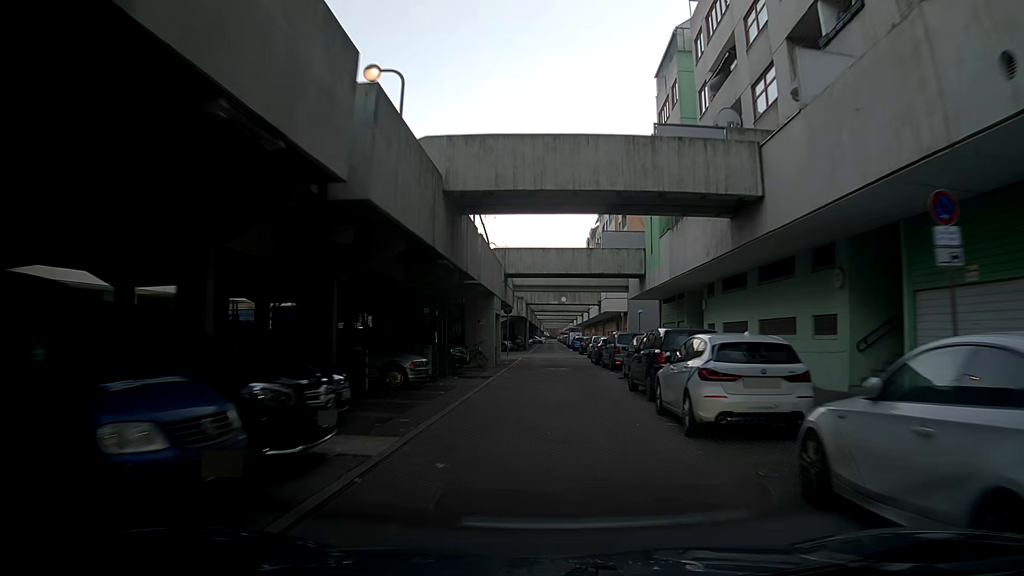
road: residential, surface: asphalt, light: Day
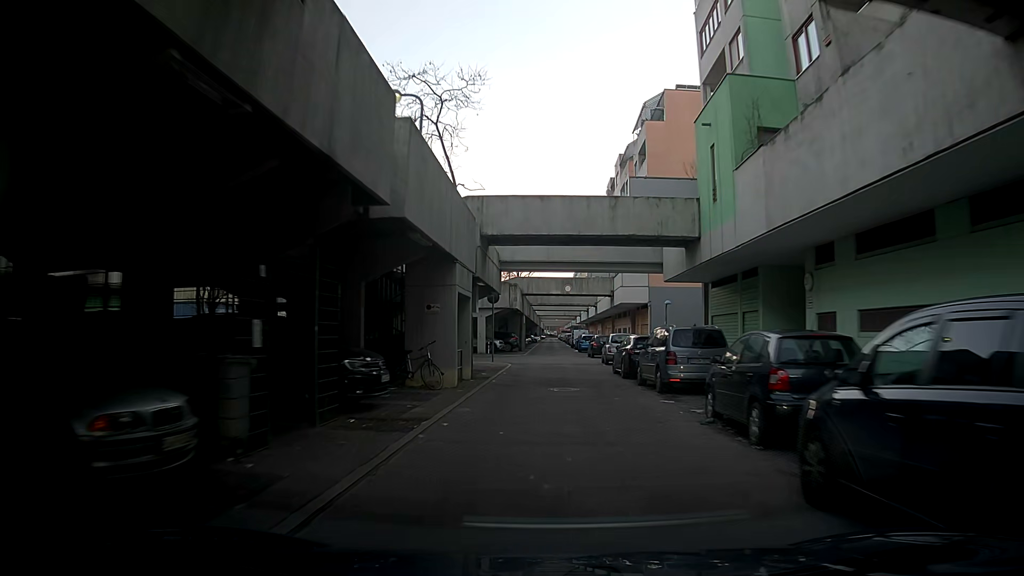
(+0.1, +12.3) m; +1°
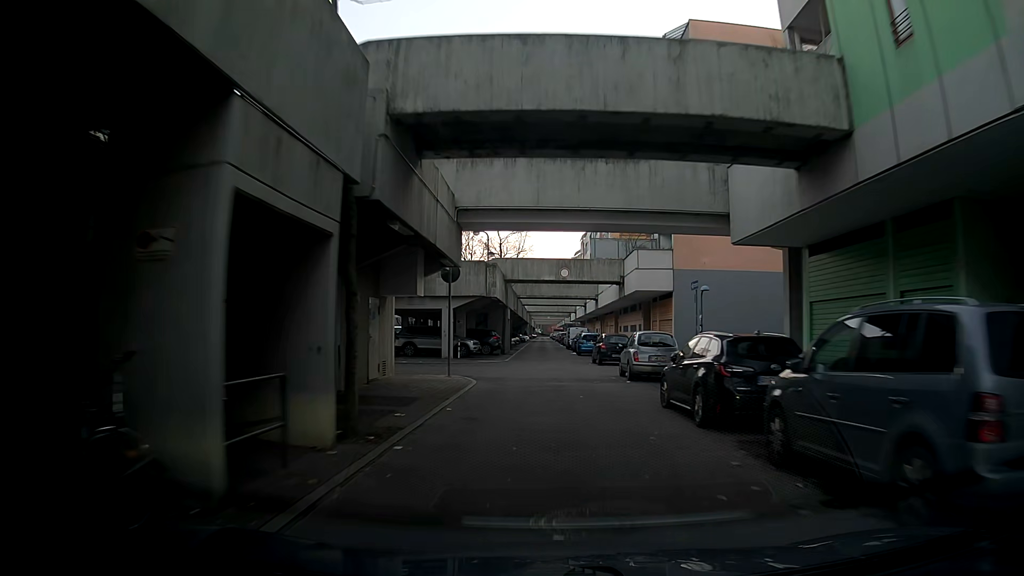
(-0.2, +12.1) m; -1°
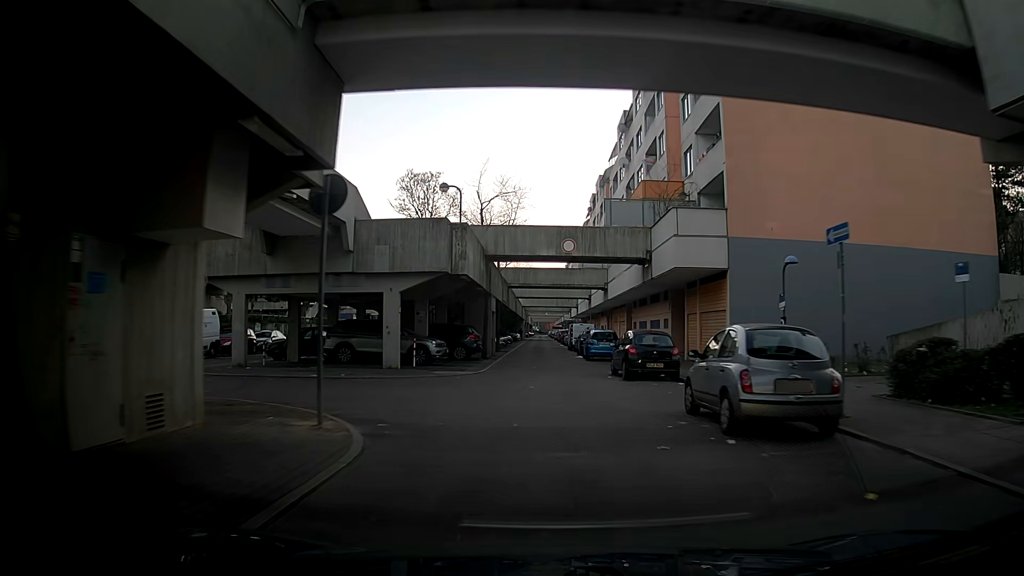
(+0.2, +11.4) m; +1°
